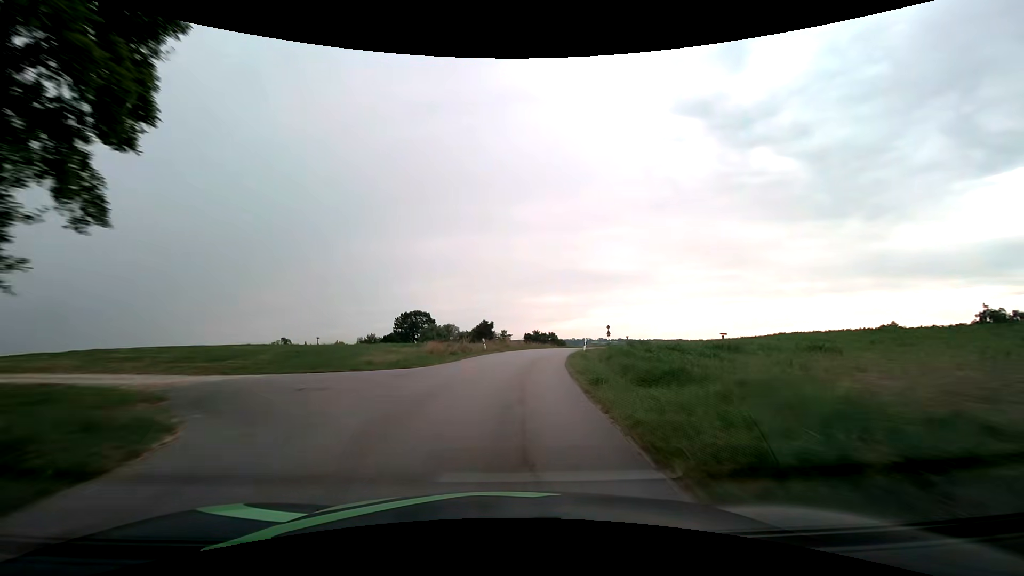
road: tertiary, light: Day
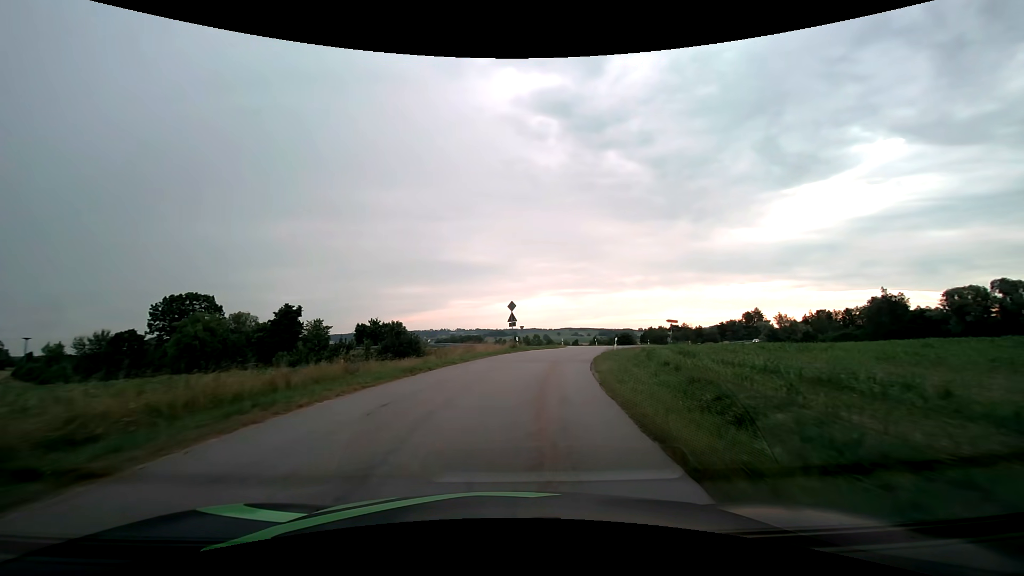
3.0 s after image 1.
(+5.6, +46.7) m; +16°
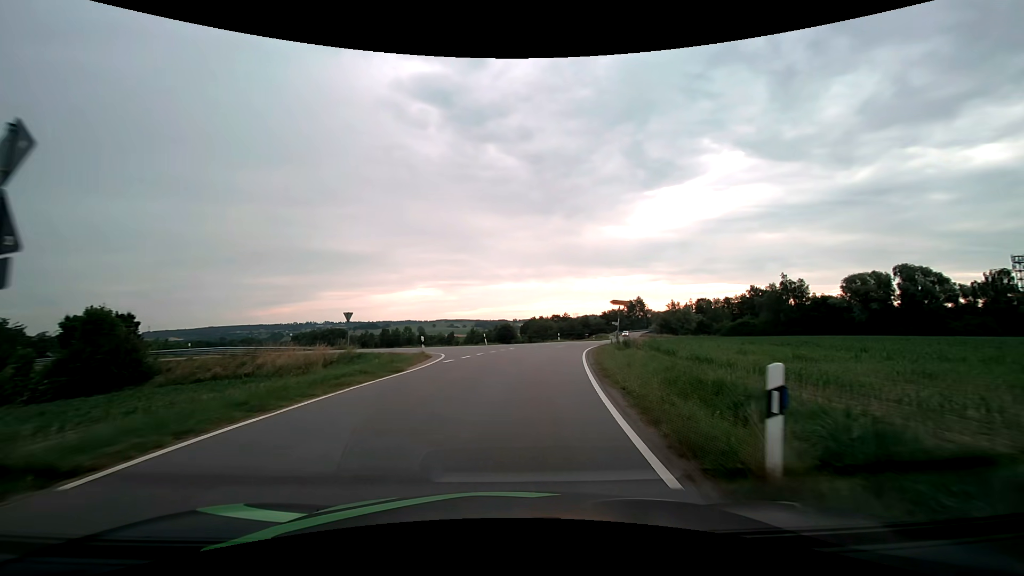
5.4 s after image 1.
(+3.8, +31.0) m; +14°
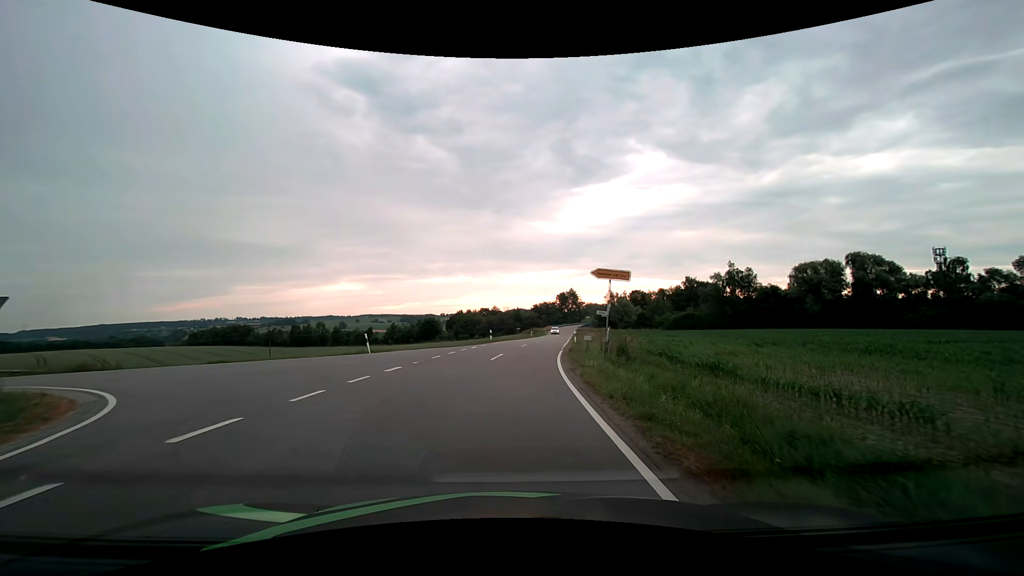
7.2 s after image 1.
(+1.2, +18.2) m; +8°
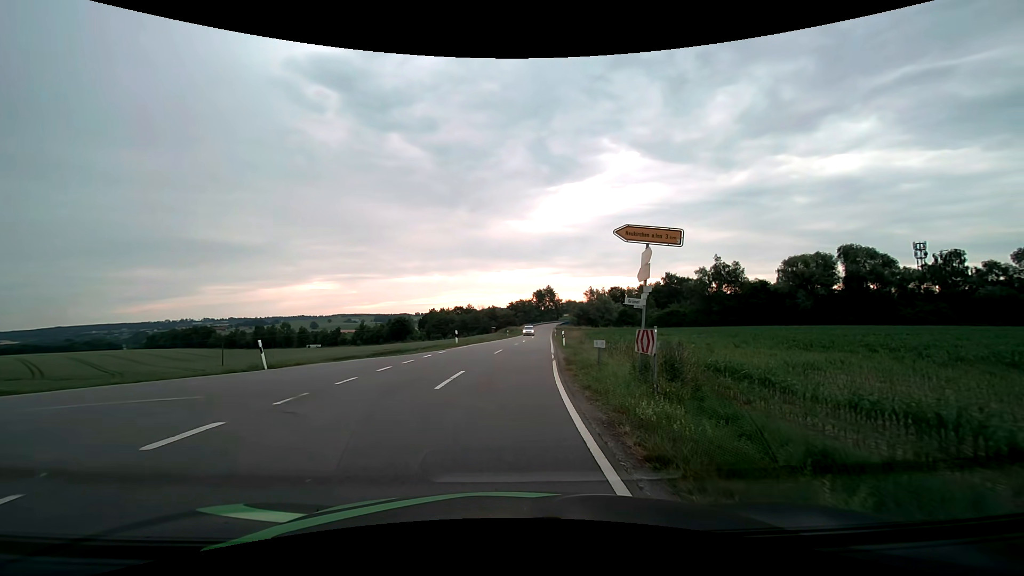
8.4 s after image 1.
(+0.2, +8.4) m; +3°
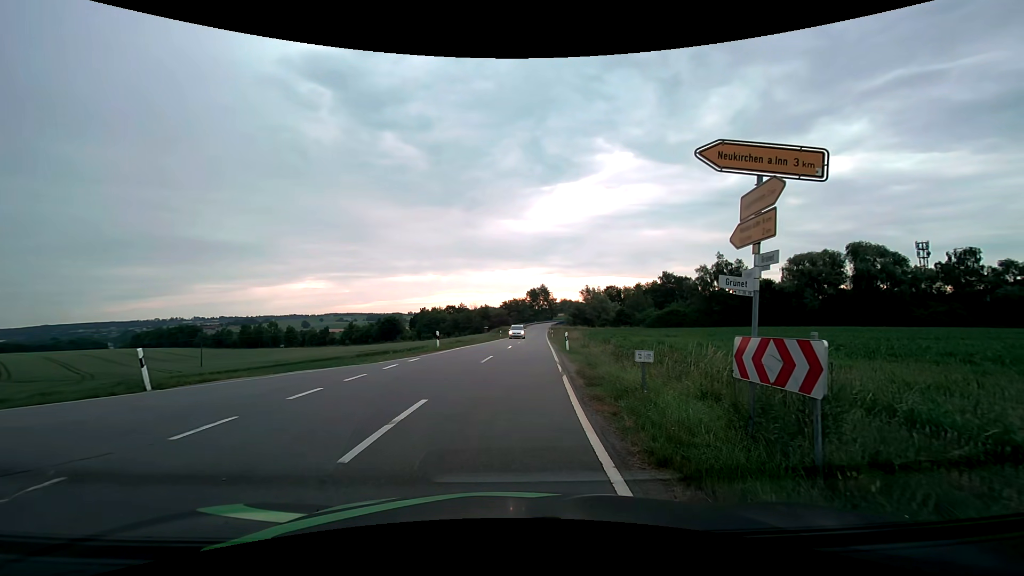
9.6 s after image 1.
(0.0, +5.1) m; +1°
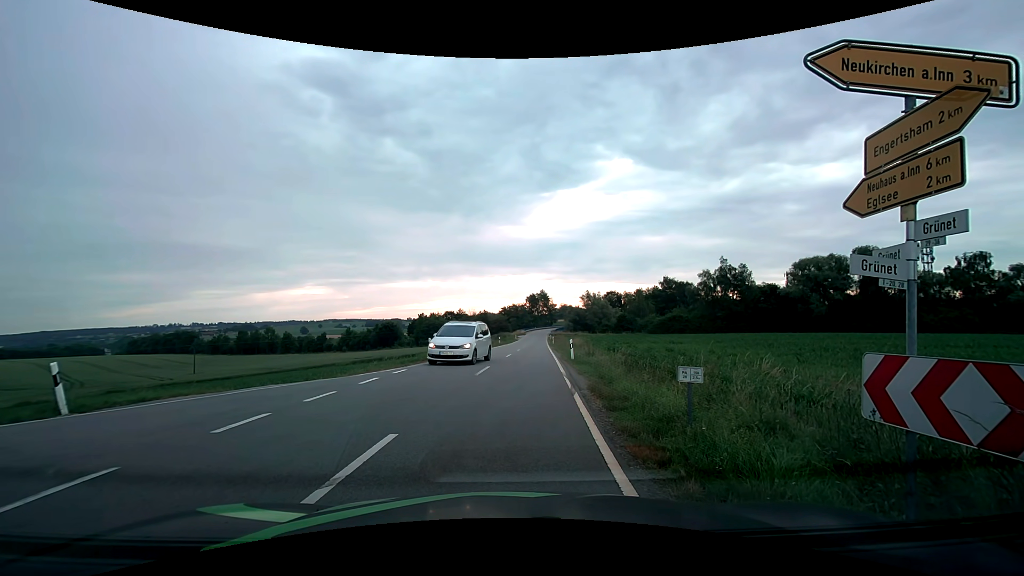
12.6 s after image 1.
(0.0, +2.1) m; 0°
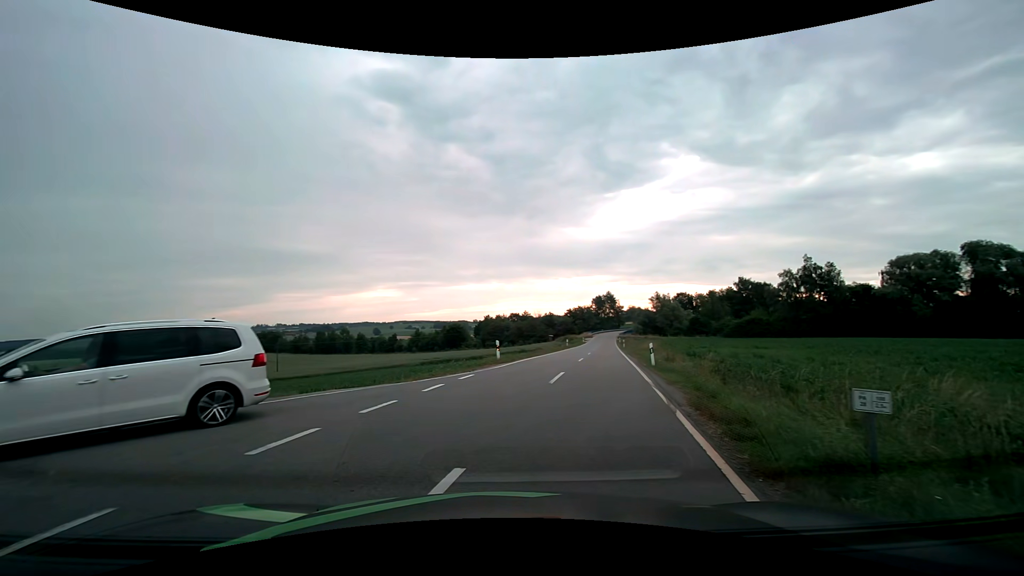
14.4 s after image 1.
(-0.1, +1.8) m; -6°
(-6, +7) (-16, +7) (-26, +7) (-36, +8) (-46, +9) (-56, +10) (-66, +11) (-76, +12) (-86, +12) (-96, +13) m
